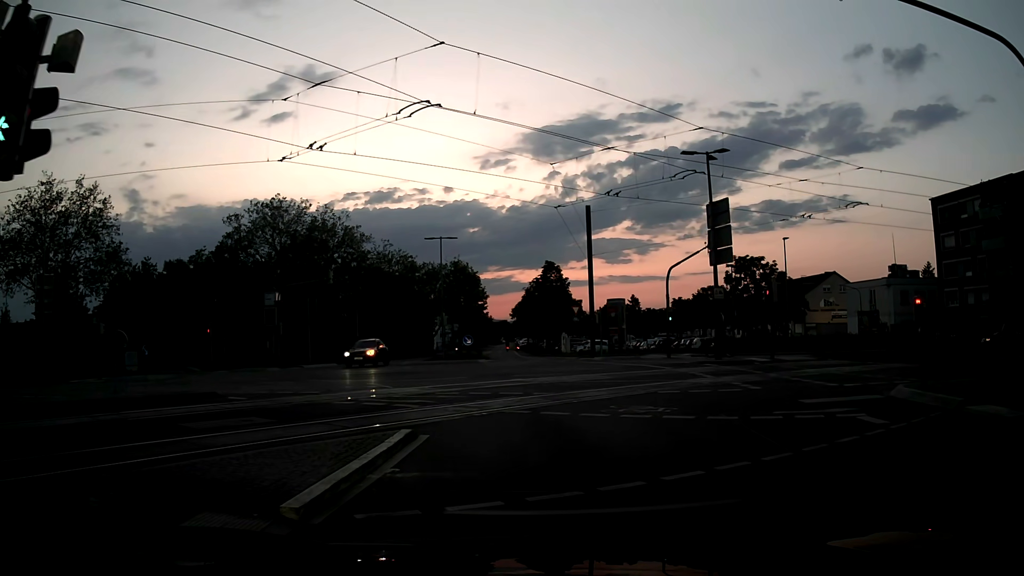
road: secondary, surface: asphalt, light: Dusk
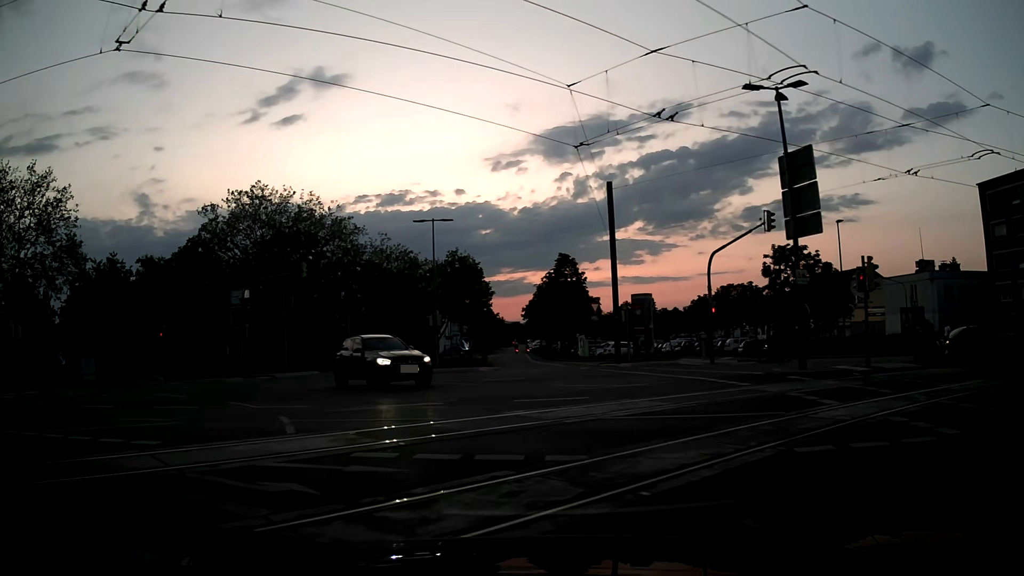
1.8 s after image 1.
(+0.1, +8.0) m; 0°
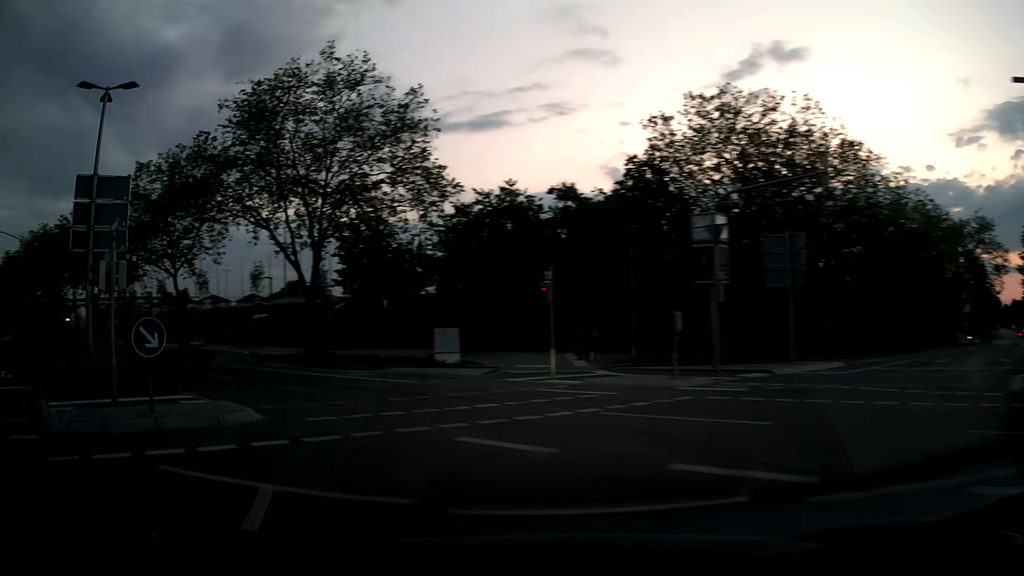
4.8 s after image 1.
(-6.7, +18.2) m; -40°
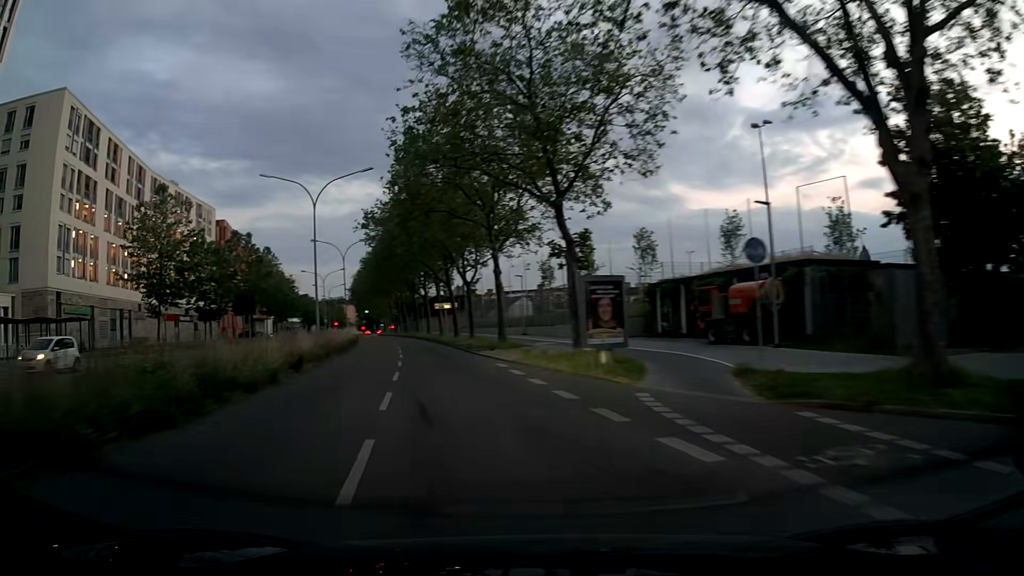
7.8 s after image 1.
(-9.5, +21.8) m; -41°
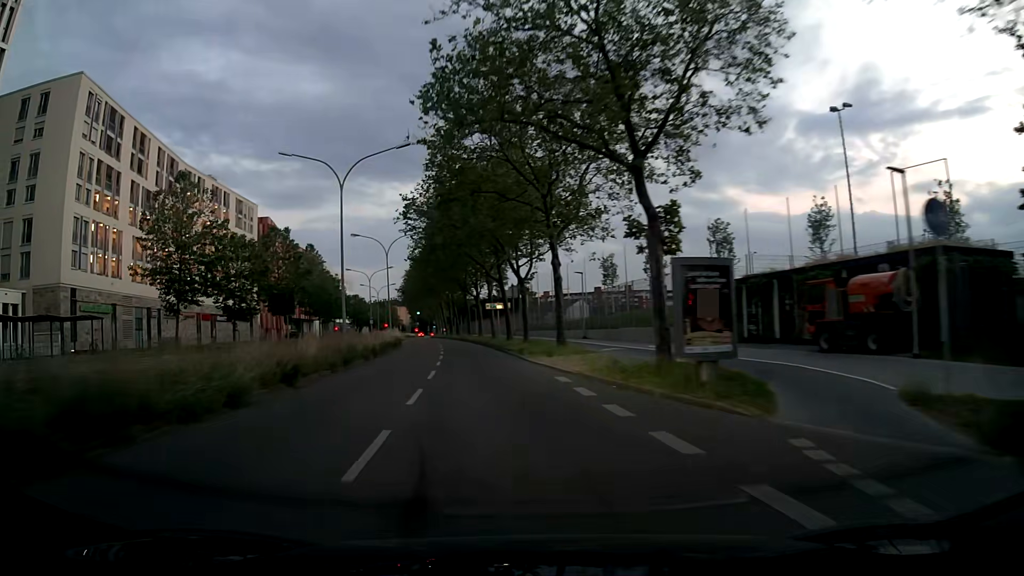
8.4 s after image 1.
(-0.3, +5.4) m; -5°
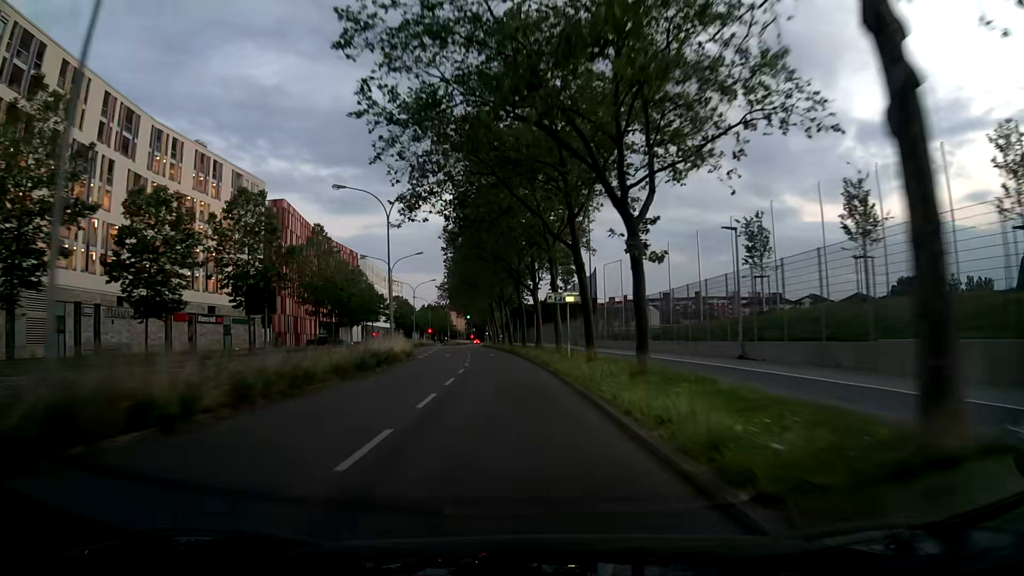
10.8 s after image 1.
(-1.5, +23.7) m; -6°
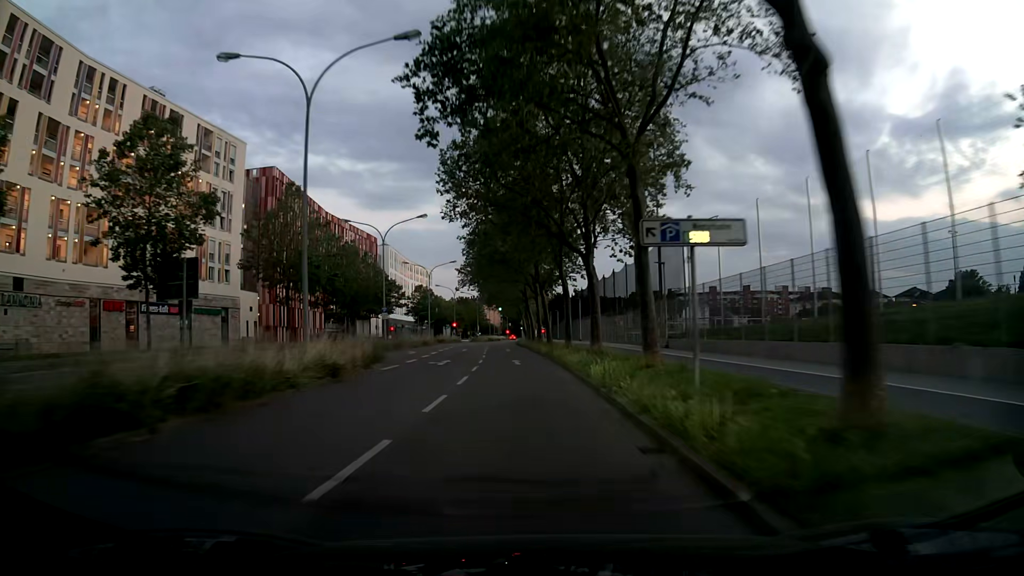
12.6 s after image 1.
(-0.6, +19.7) m; -4°
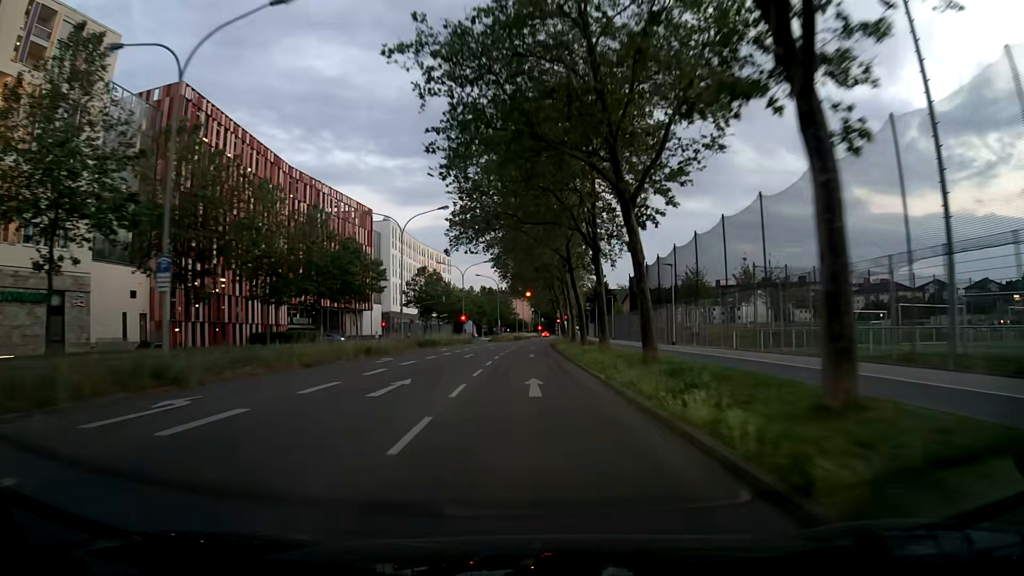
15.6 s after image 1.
(-0.7, +34.3) m; -2°
